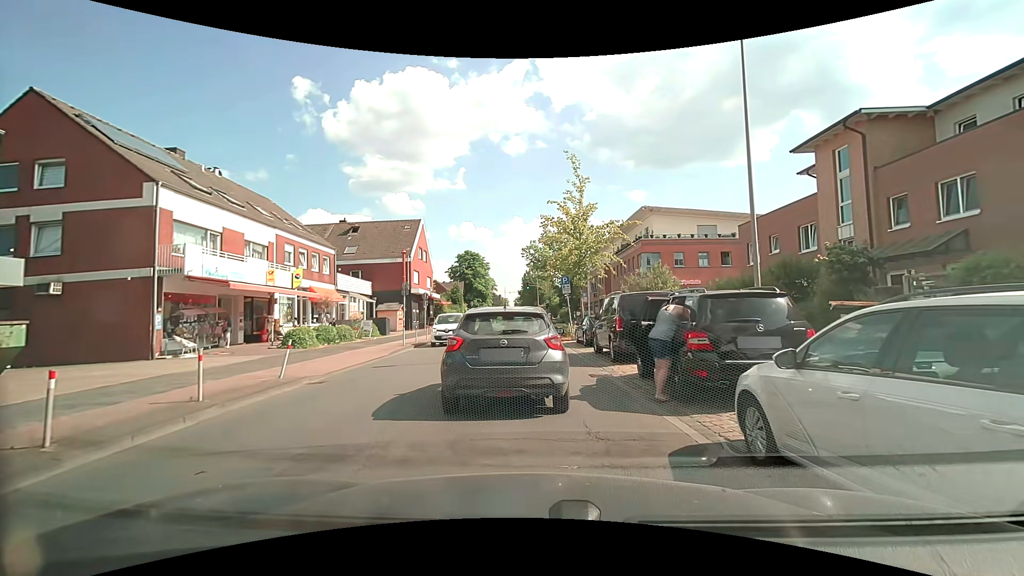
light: Day
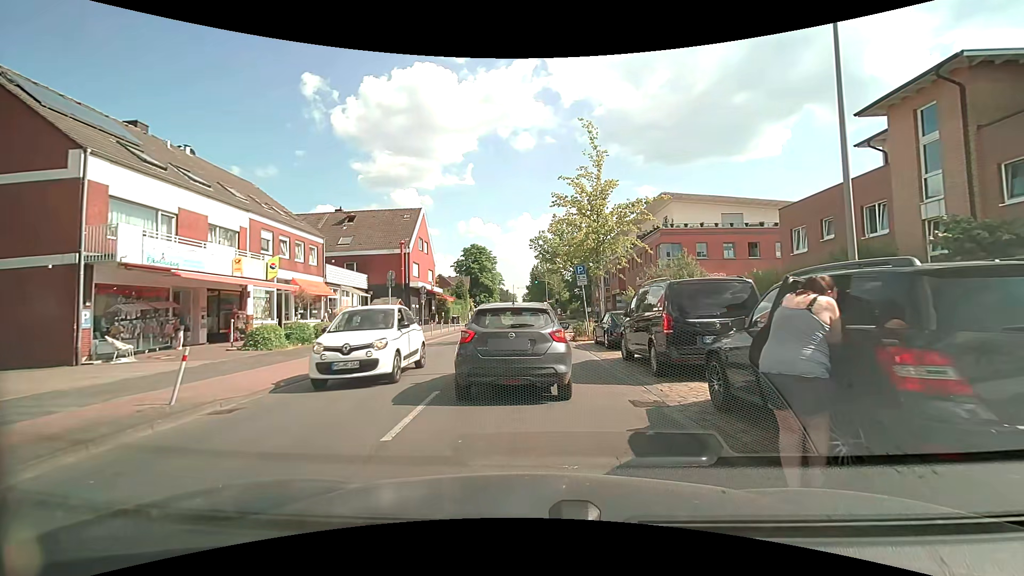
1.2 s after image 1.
(0.0, +3.9) m; 0°
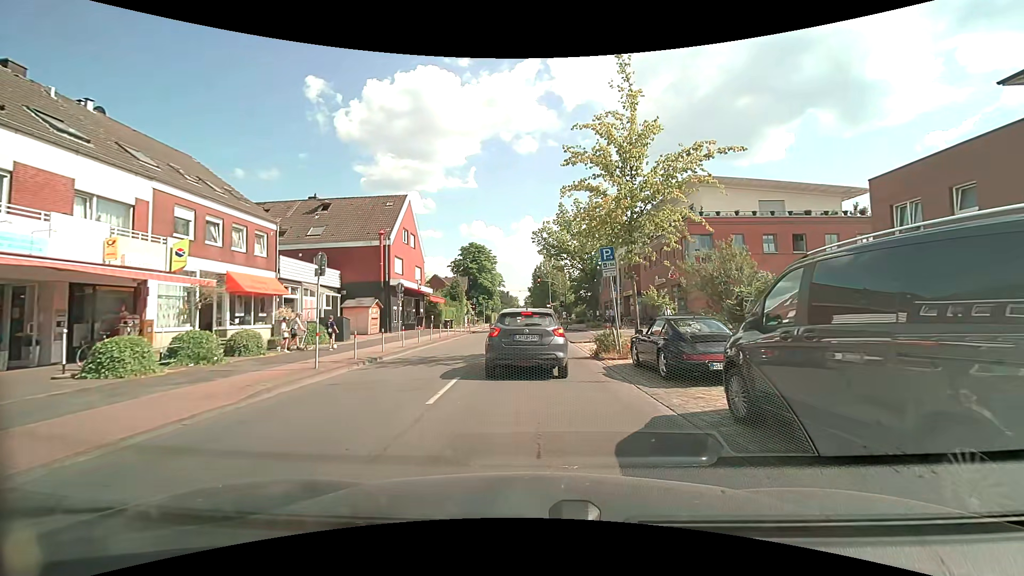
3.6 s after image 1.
(-0.1, +7.1) m; -1°
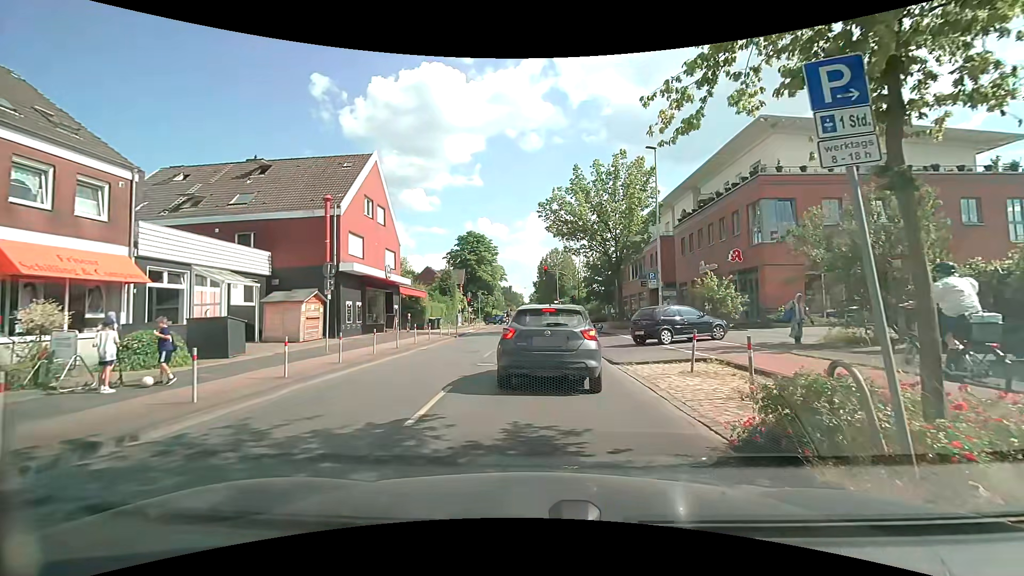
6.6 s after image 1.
(0.0, +10.9) m; +1°
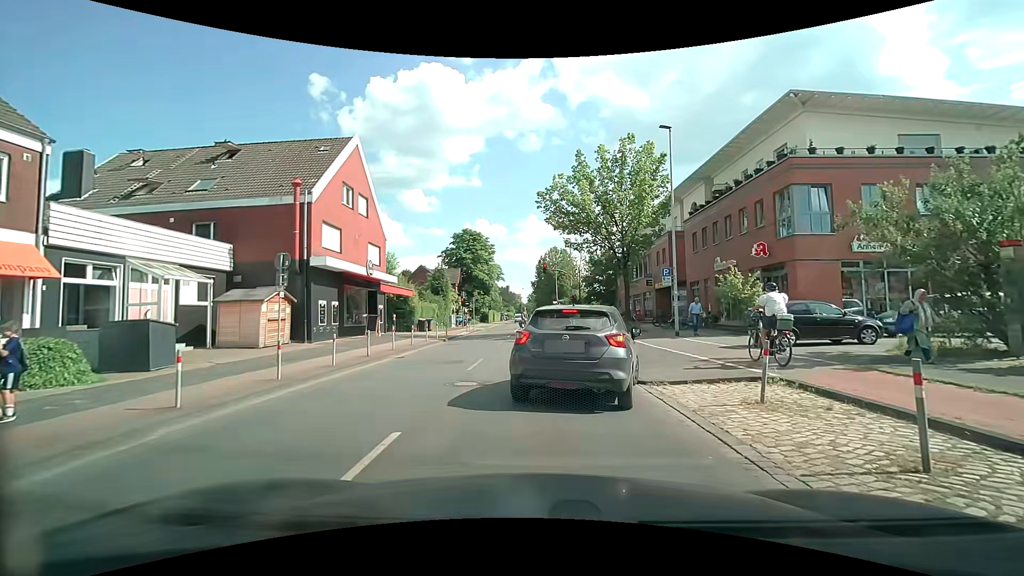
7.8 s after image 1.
(-0.1, +3.3) m; 0°
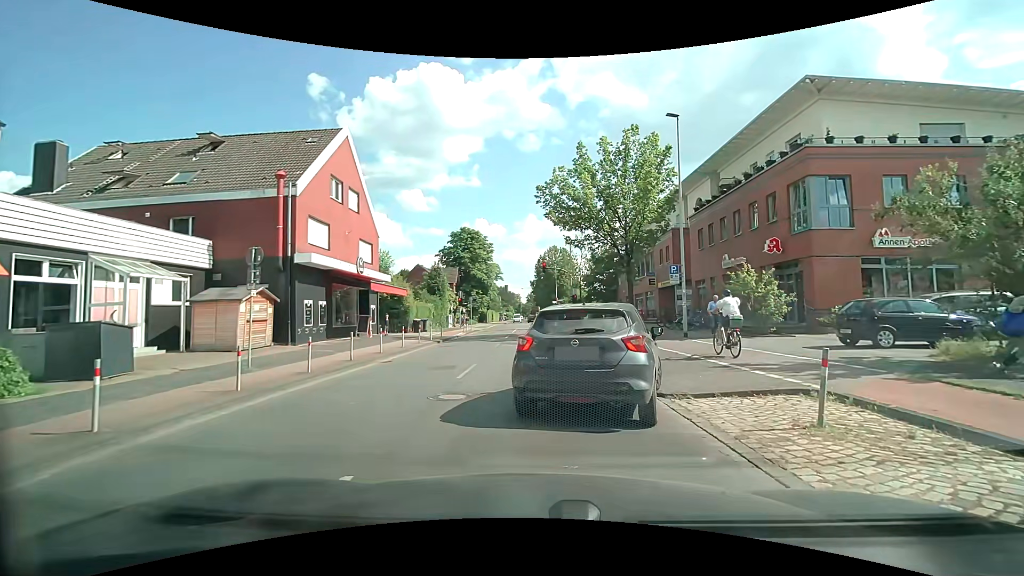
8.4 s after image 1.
(0.0, +1.5) m; -1°
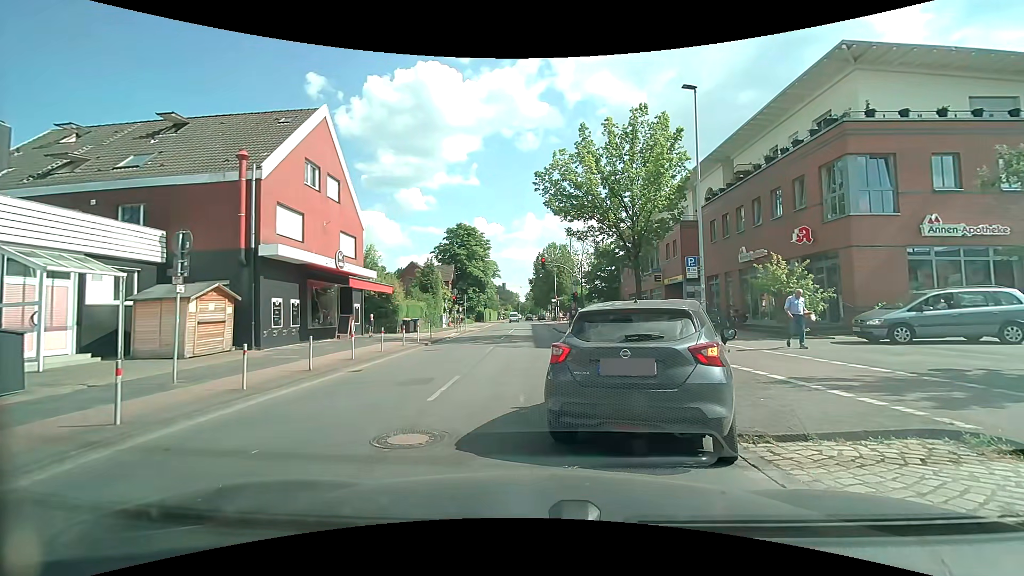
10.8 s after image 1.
(0.0, +2.5) m; +2°
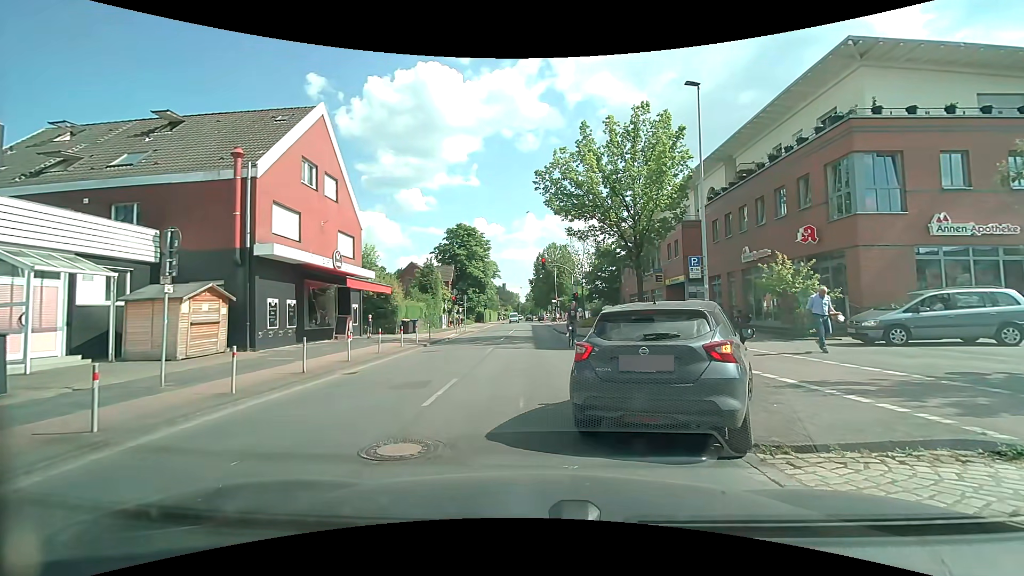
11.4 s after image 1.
(0.0, +0.4) m; 0°
(-1, +10) (-1, +20) (-1, +30) (-2, +40) (-2, +50) (-3, +60) (-3, +70) (-4, +80) (-4, +90) (-5, +100) m
